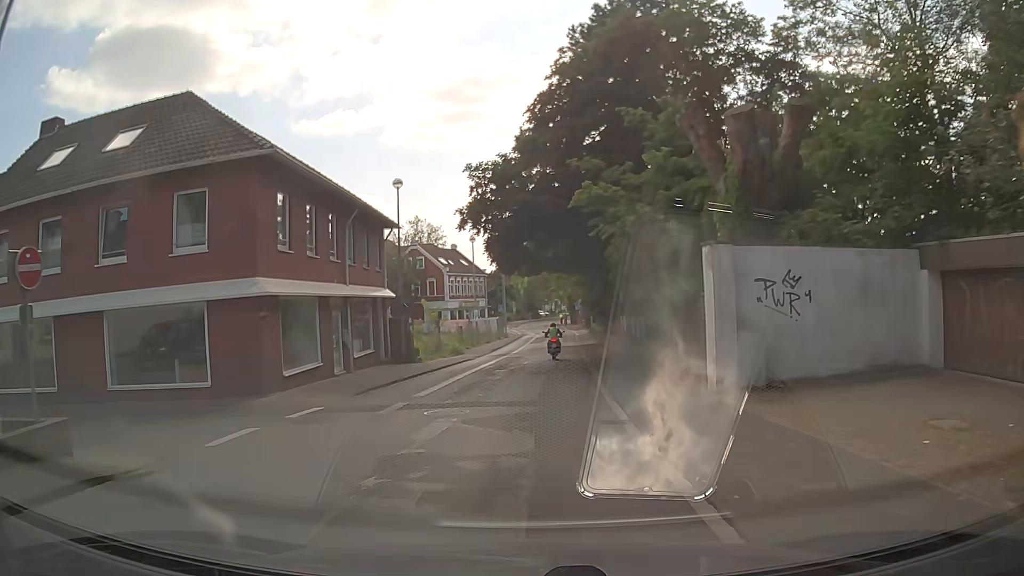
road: residential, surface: asphalt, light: Day
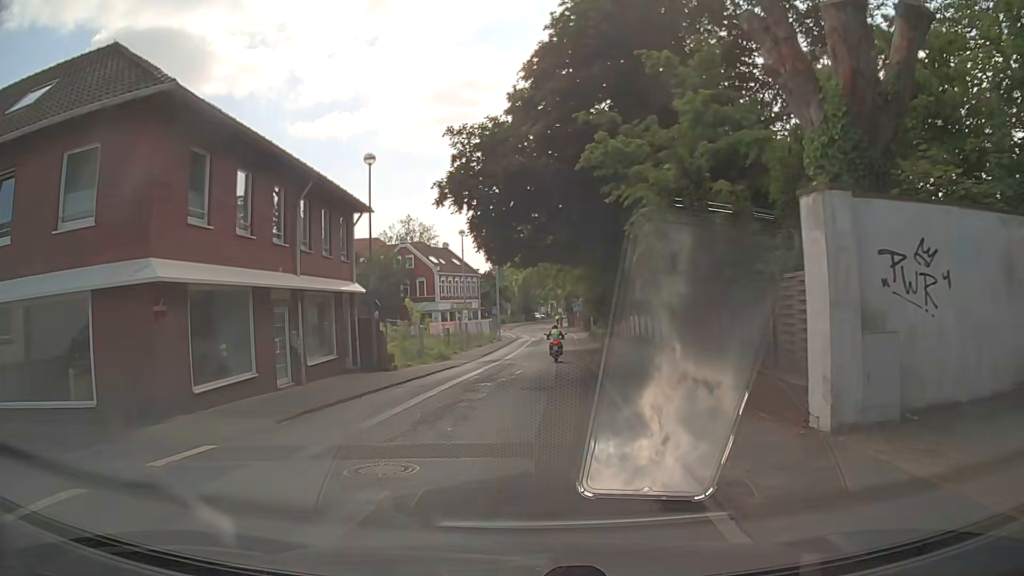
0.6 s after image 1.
(0.0, +4.9) m; +1°
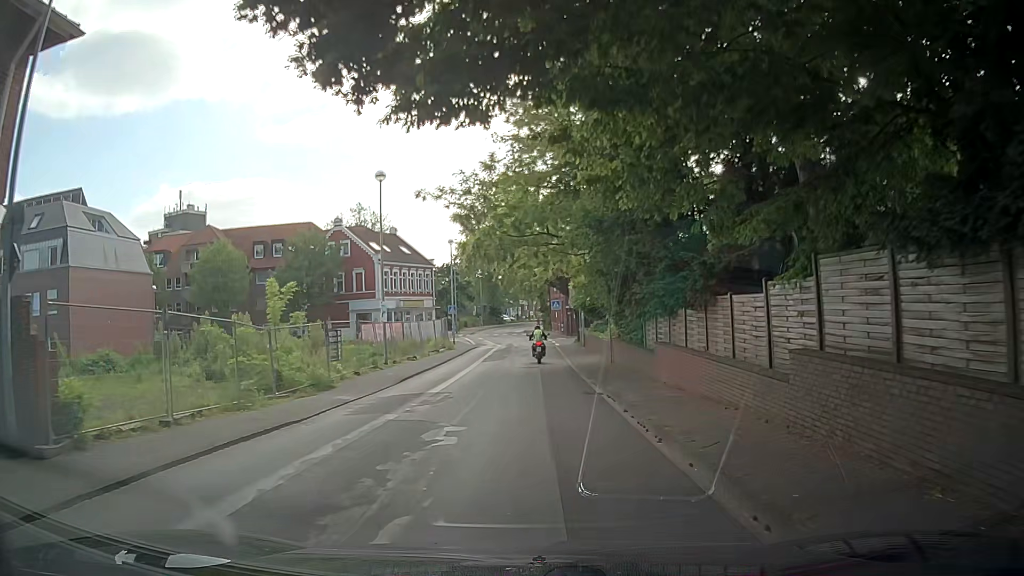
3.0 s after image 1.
(+0.1, +18.8) m; +2°
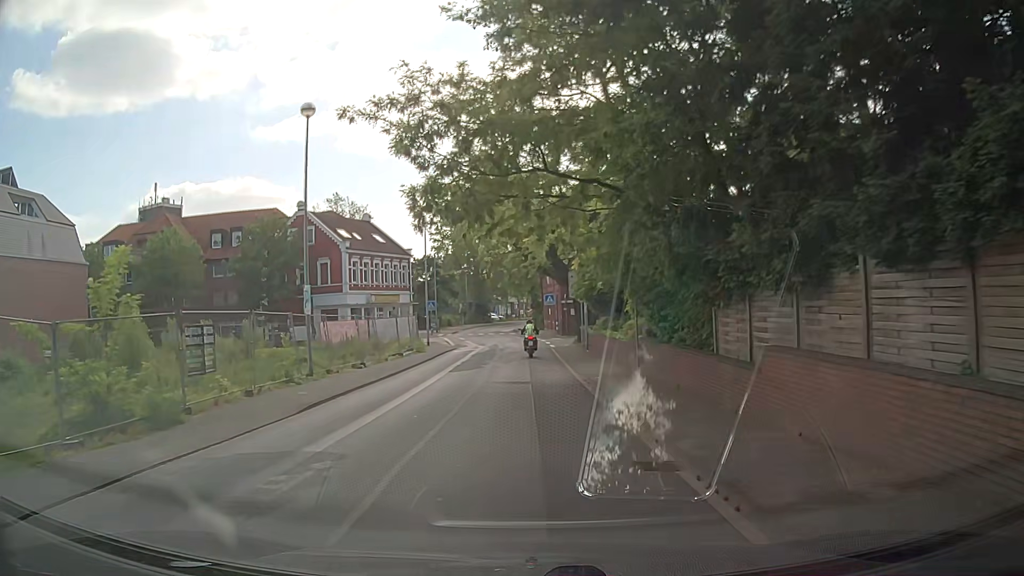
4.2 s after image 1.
(0.0, +9.1) m; -1°
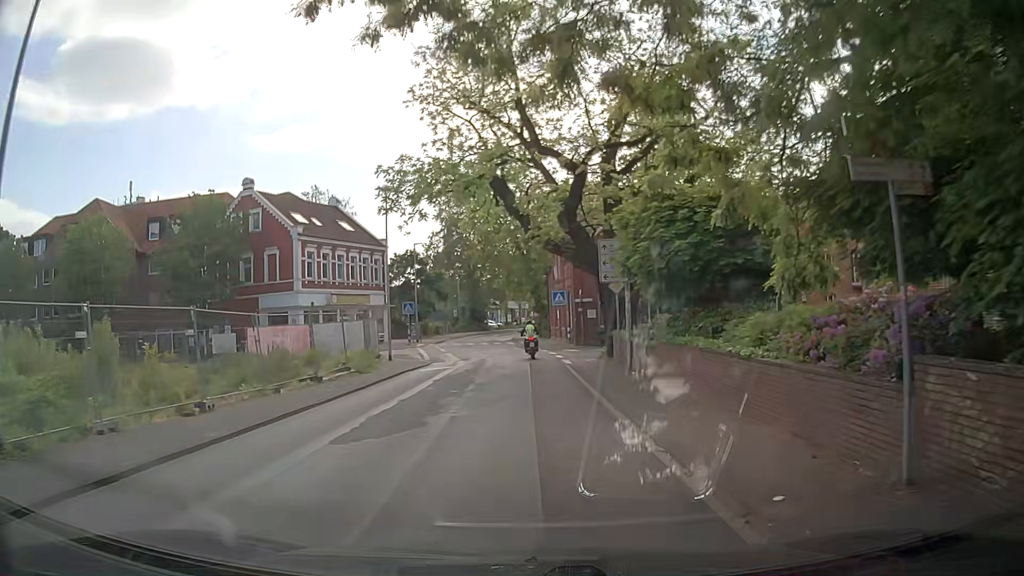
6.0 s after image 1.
(+0.2, +13.5) m; +1°
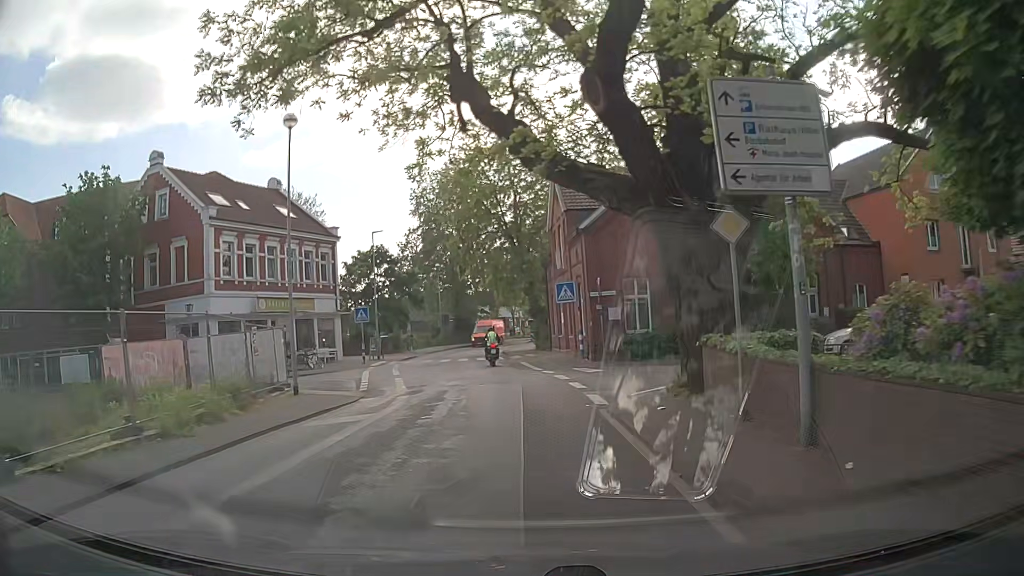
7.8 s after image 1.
(0.0, +13.2) m; 0°
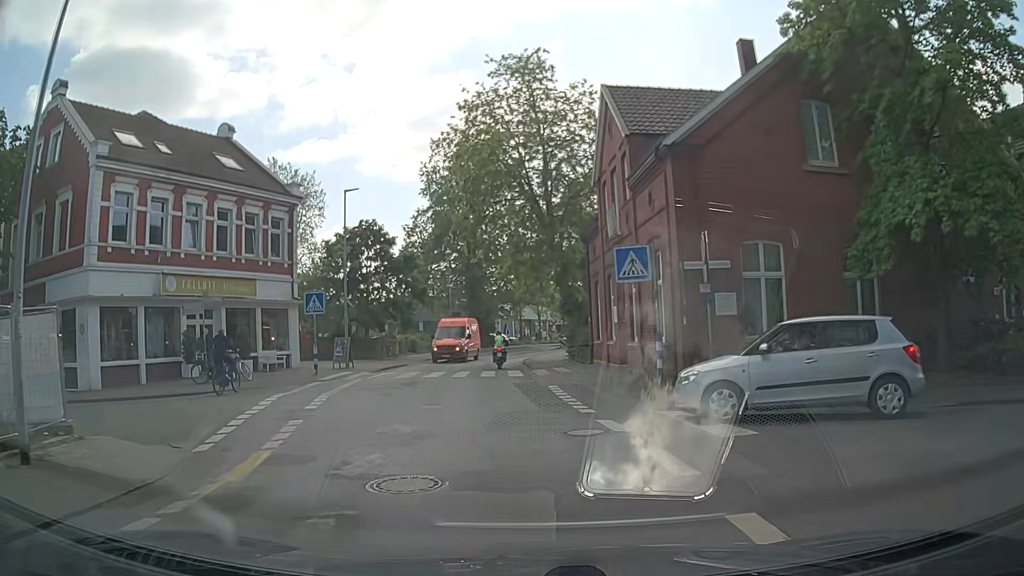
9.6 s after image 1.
(-0.1, +12.9) m; -2°
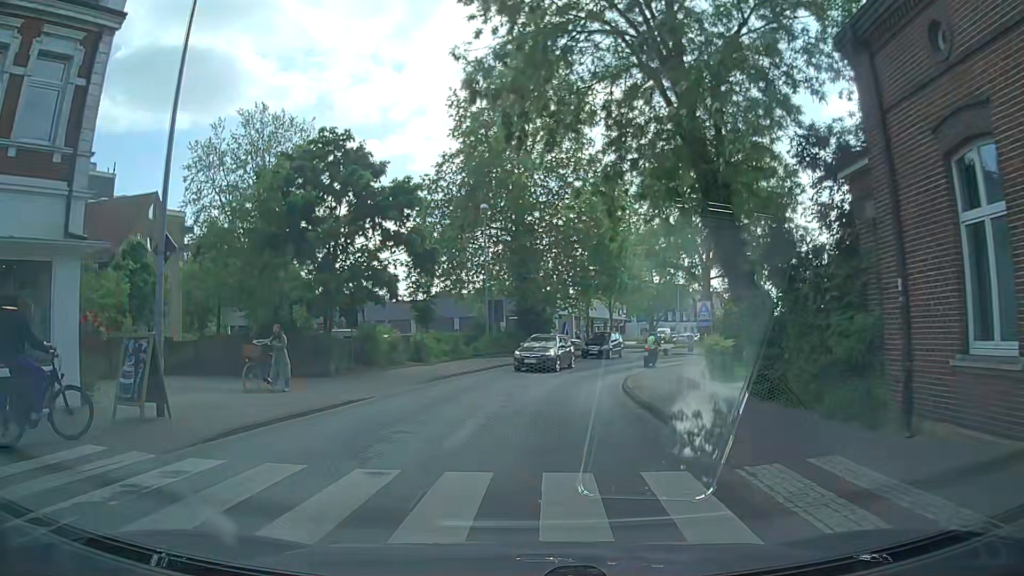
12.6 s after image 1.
(-1.2, +20.7) m; -3°
(0, +10) (+1, +20) (+3, +30) (+7, +39) (+13, +47) (+19, +55) (+26, +62) (+33, +69) (+40, +77) (+46, +84) m
